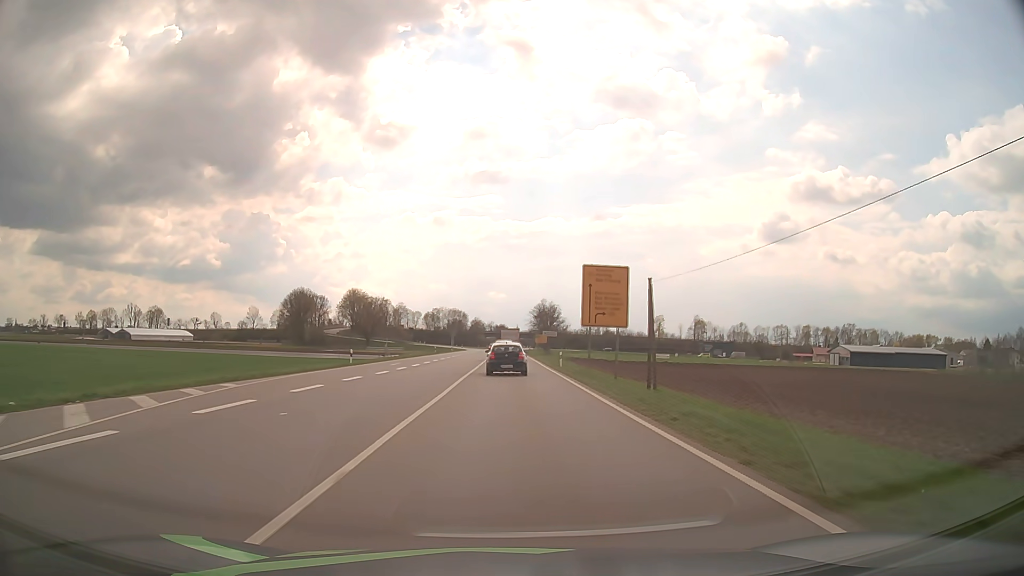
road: primary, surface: asphalt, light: Day
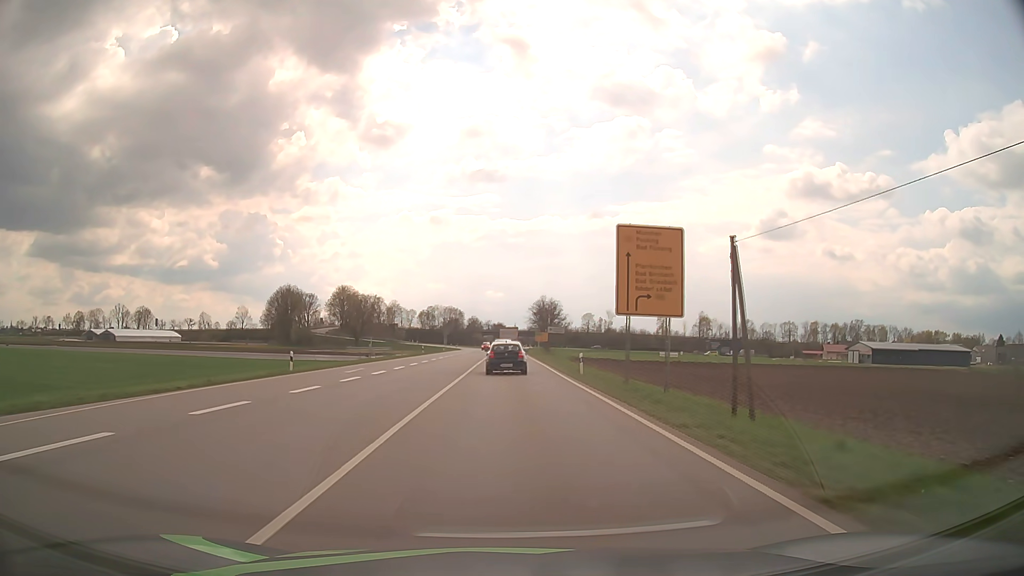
(0.0, +12.3) m; 0°
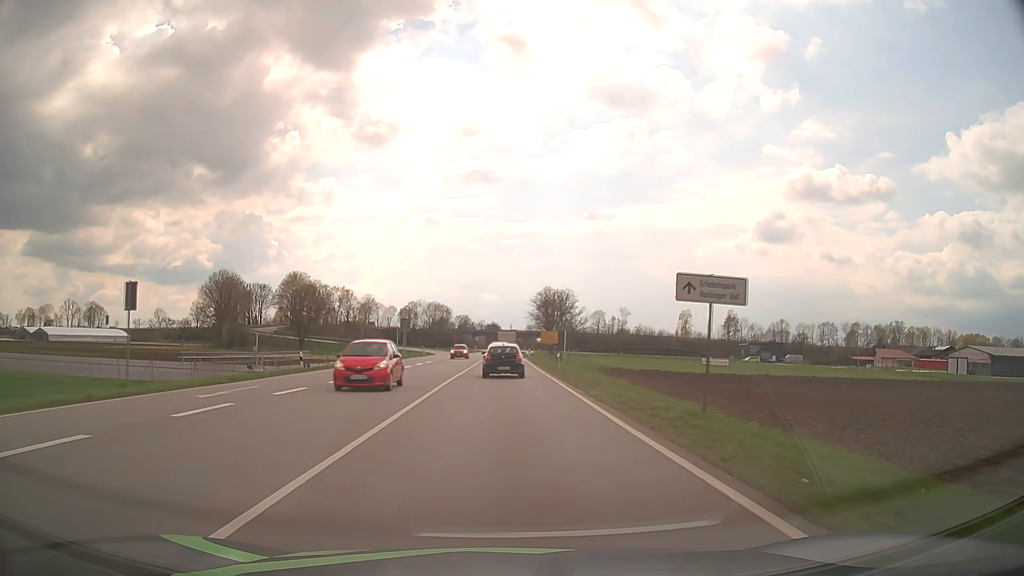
(+0.2, +48.6) m; 0°
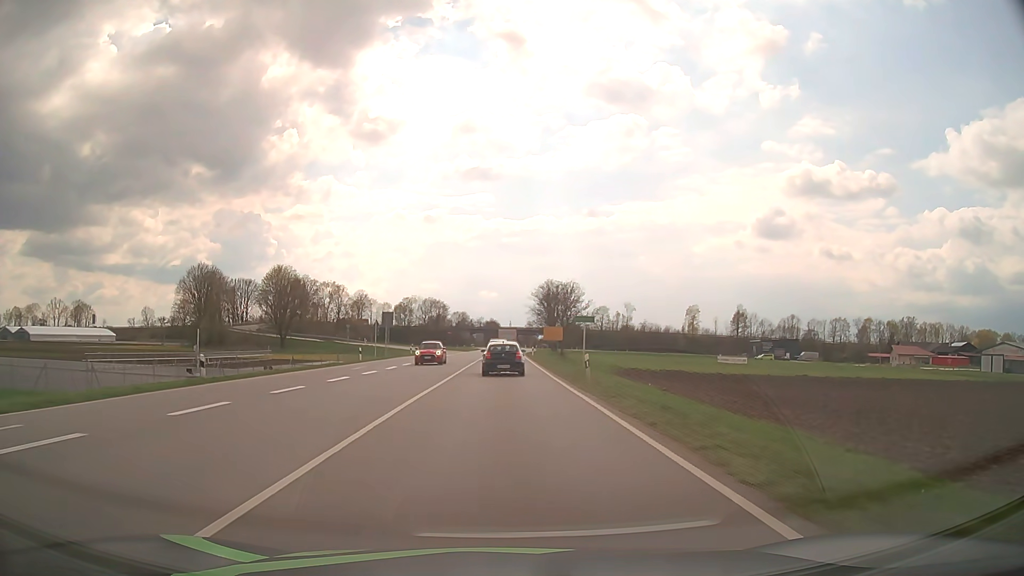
(0.0, +12.1) m; 0°
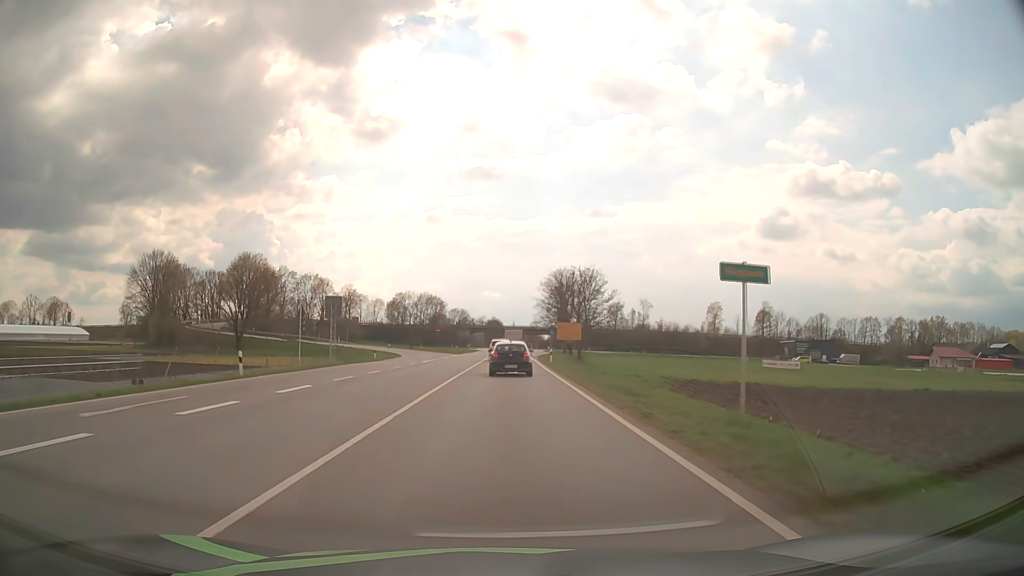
(-0.1, +24.0) m; 0°
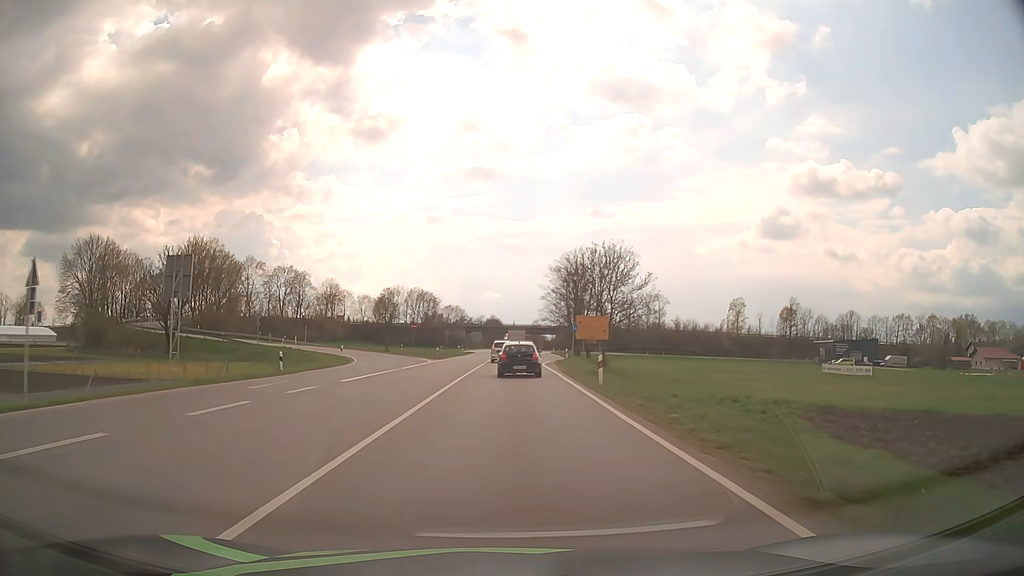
(0.0, +24.0) m; 0°
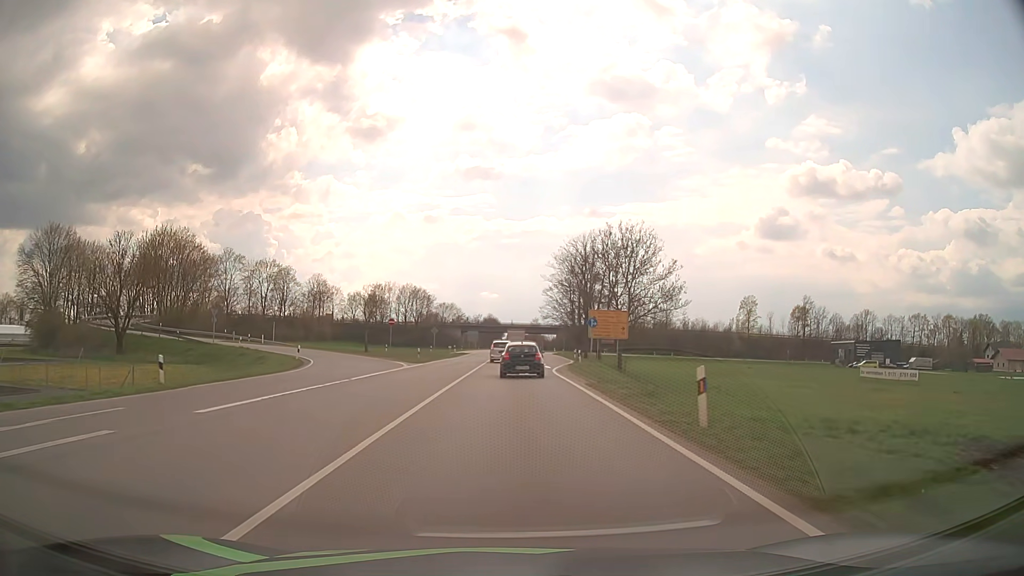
(0.0, +12.0) m; 0°
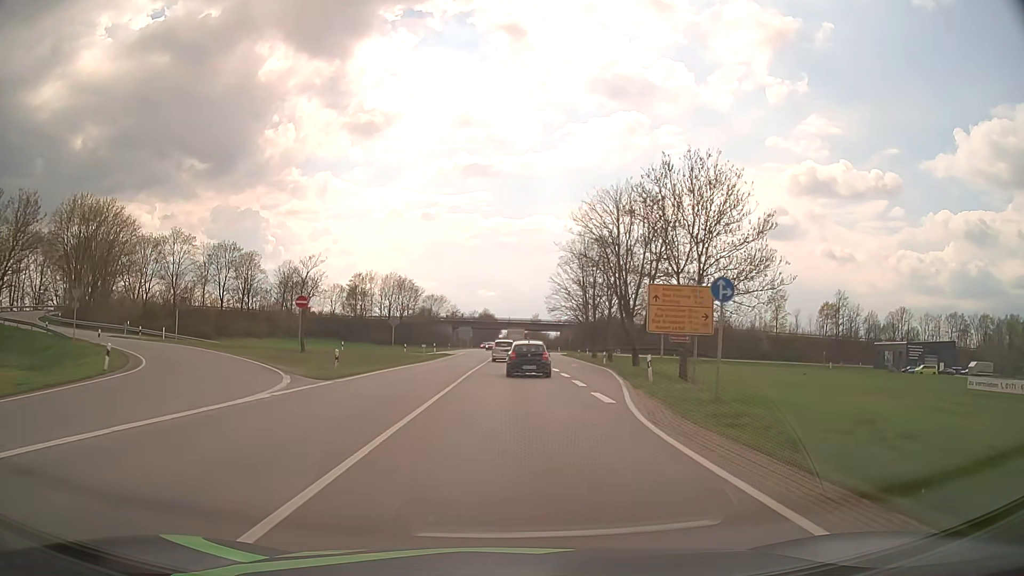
(+0.1, +23.9) m; 0°
(0, +10) (0, +20) (0, +30) (0, +40) (0, +50) (+1, +60) (+1, +70) (+1, +80) (+1, +90) (+1, +100) m
